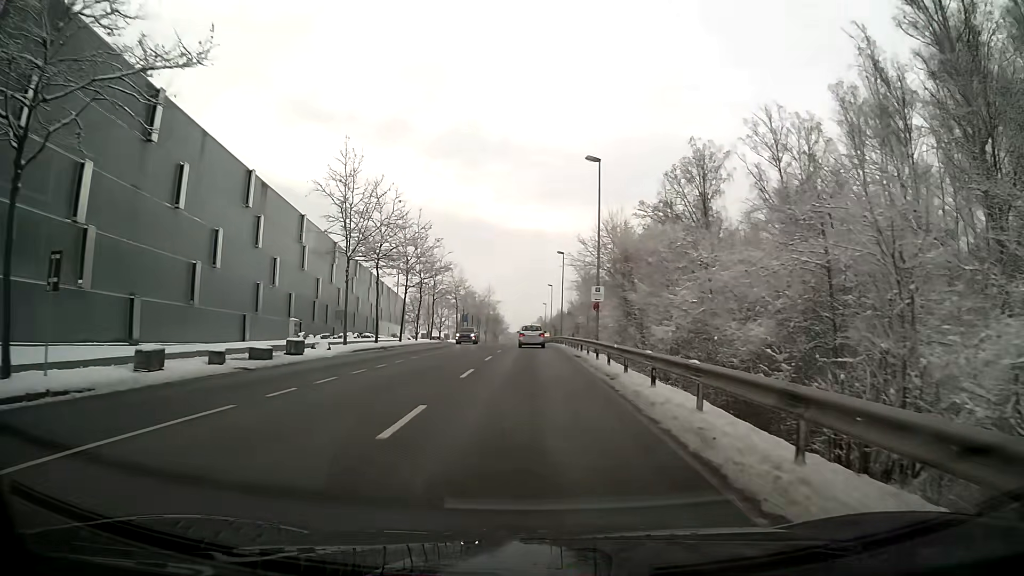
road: secondary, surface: asphalt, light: Day
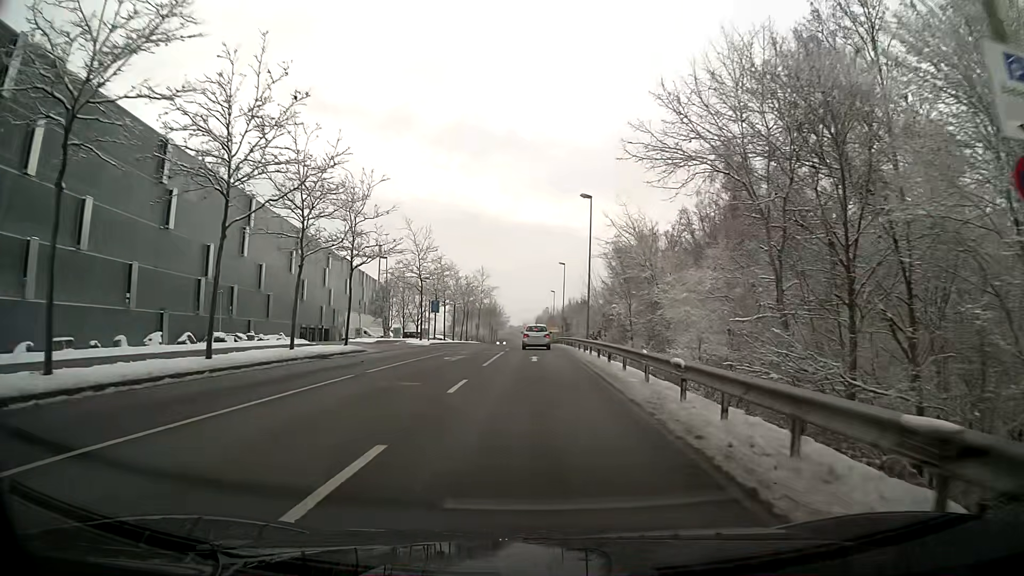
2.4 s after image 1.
(-0.1, +30.7) m; 0°
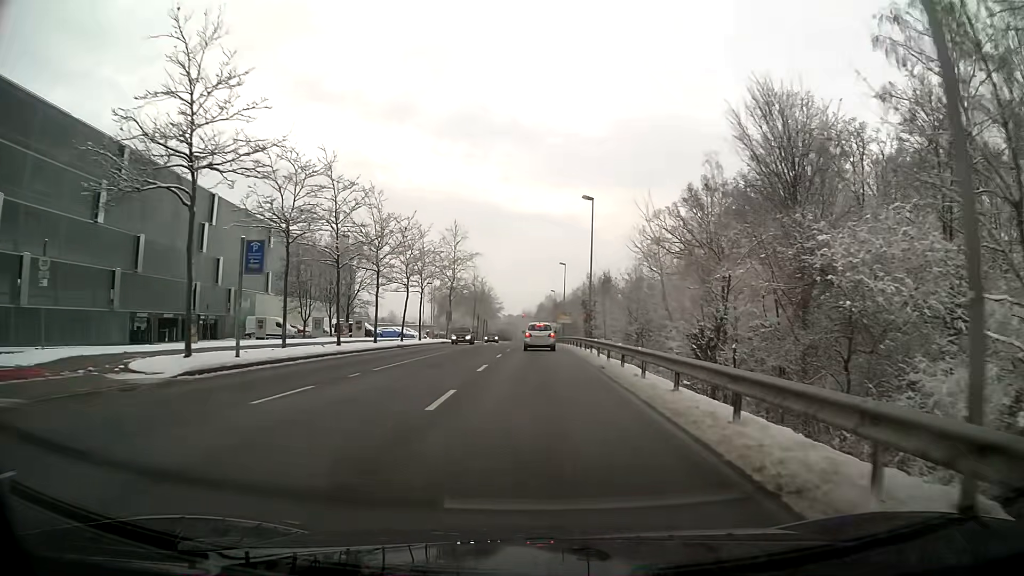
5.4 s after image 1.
(-0.1, +39.2) m; 0°
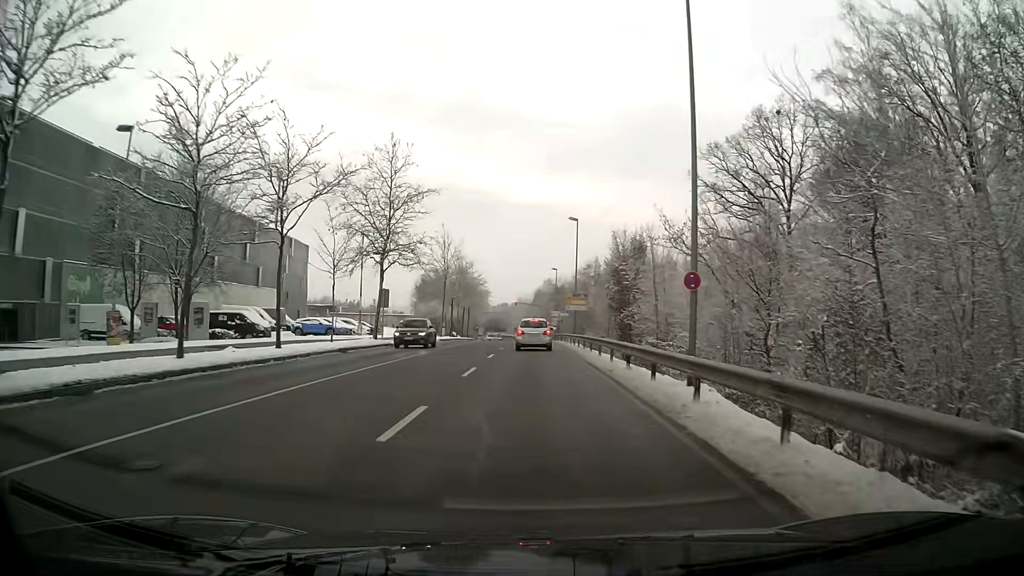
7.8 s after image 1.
(+0.1, +30.1) m; 0°
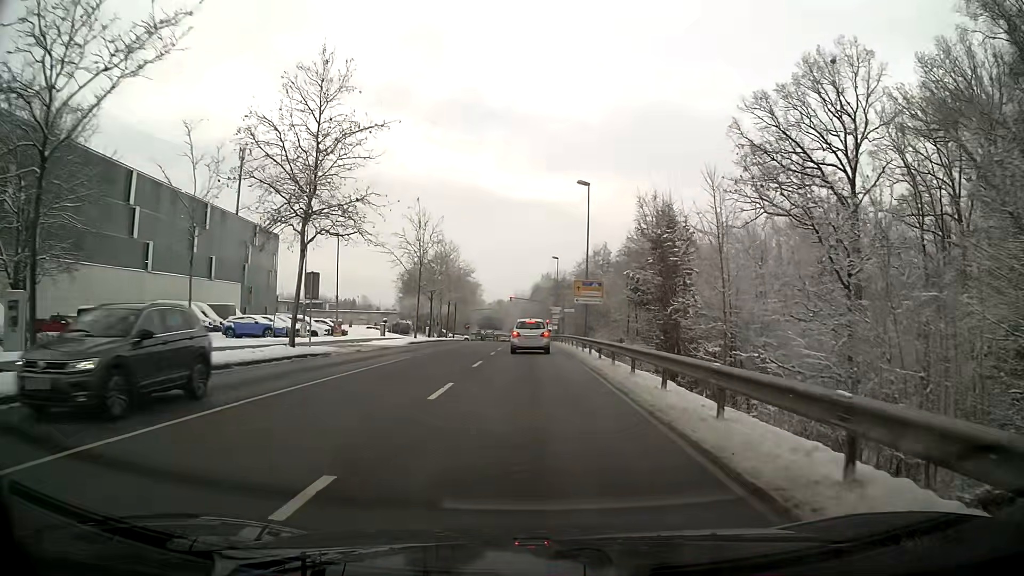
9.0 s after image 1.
(0.0, +13.7) m; 0°
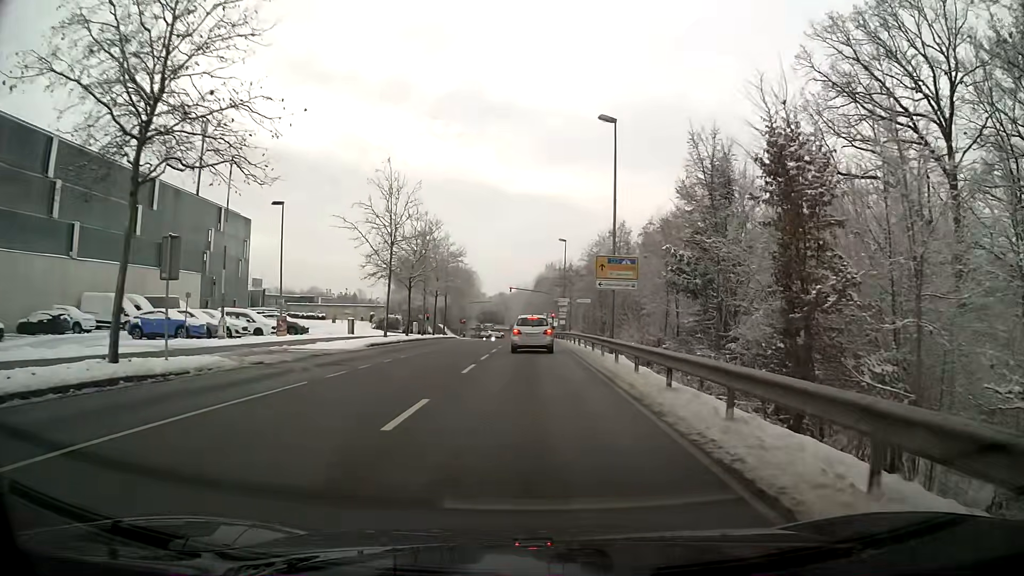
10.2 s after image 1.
(0.0, +12.4) m; 0°
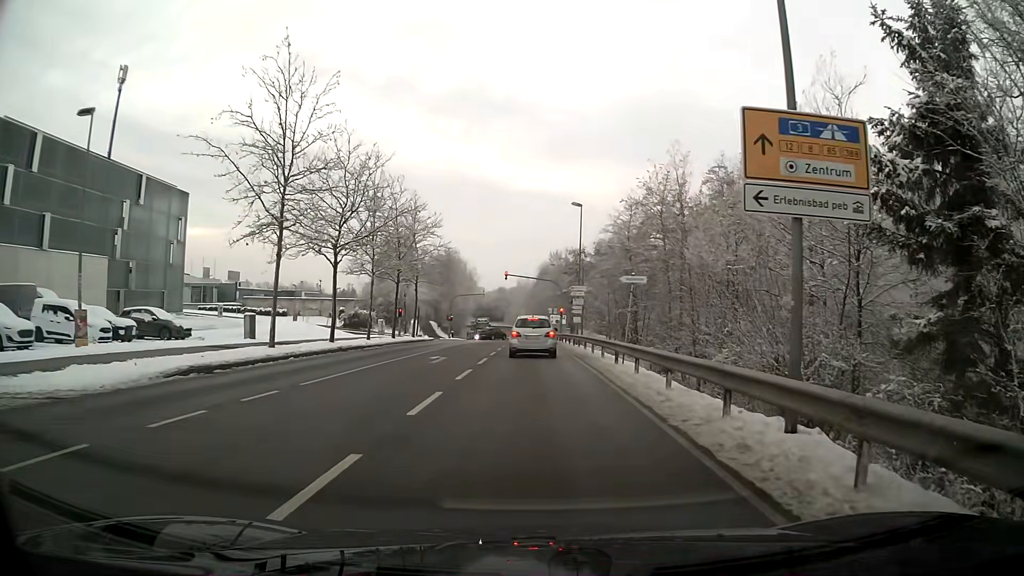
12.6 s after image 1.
(0.0, +19.6) m; 0°
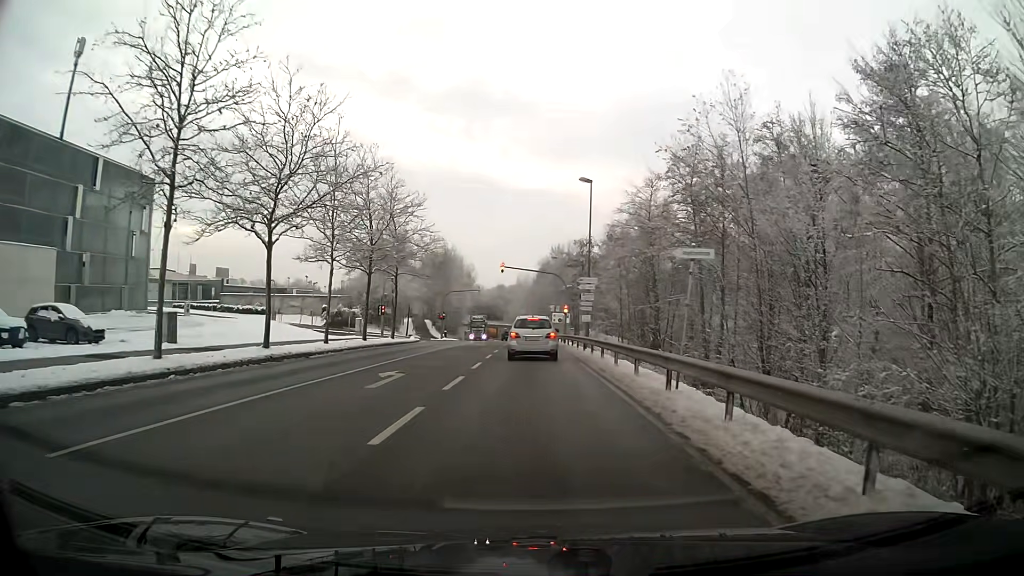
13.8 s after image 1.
(0.0, +8.1) m; 0°
(0, +10) (0, +20) (0, +30) (0, +40) (0, +50) (0, +60) (-1, +70) (-1, +80) (-1, +90) (-1, +100) m
